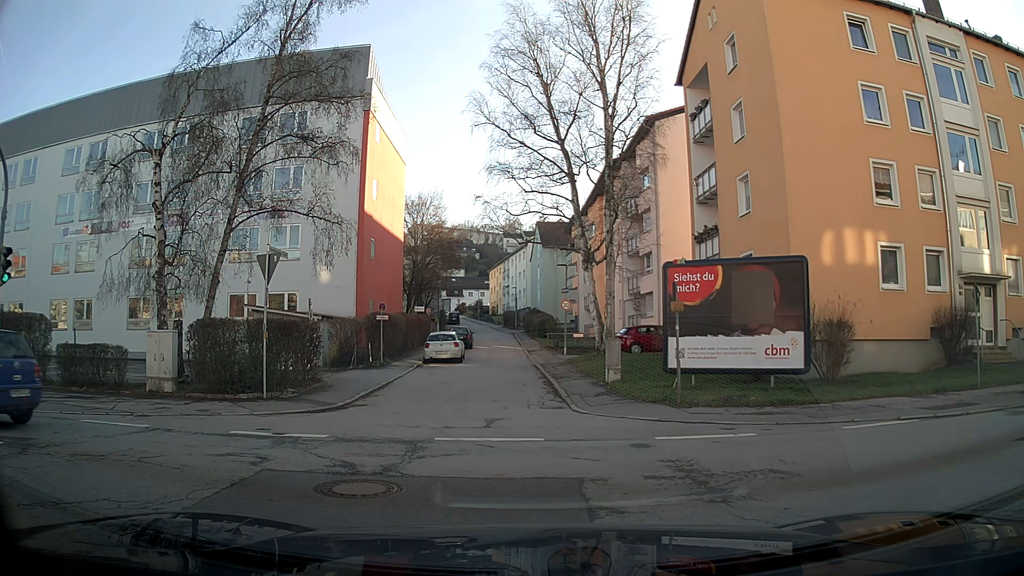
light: Day
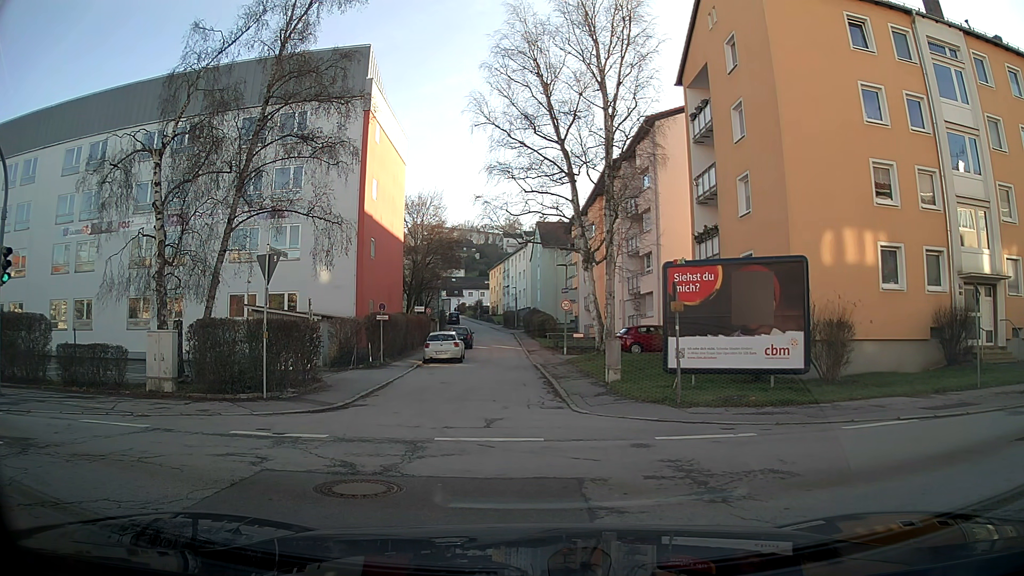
(0.0, 0.0) m; 0°
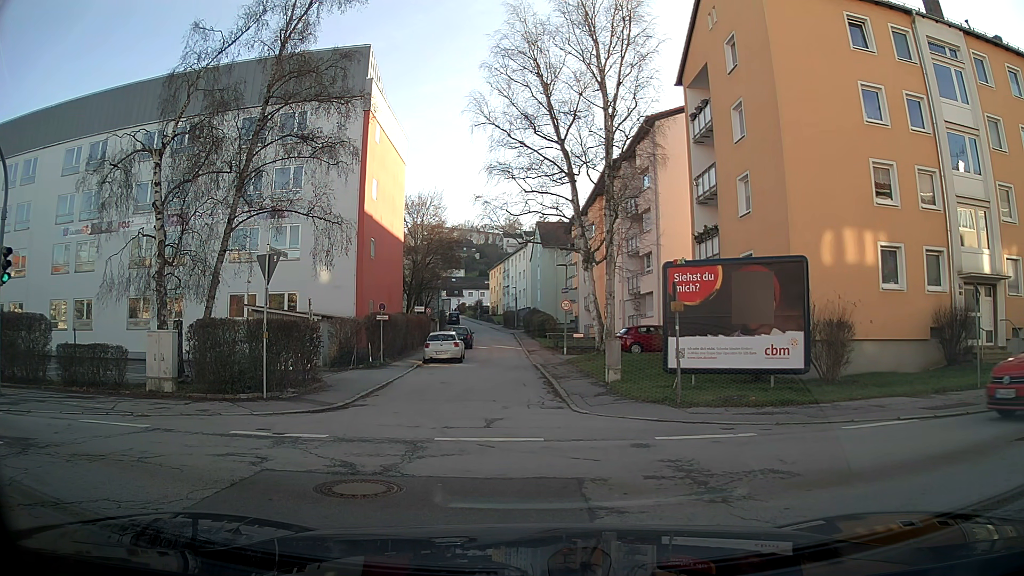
(0.0, 0.0) m; 0°
(-5, +7) (-15, +8) (-25, +8) (-35, +8) (-45, +8) (-55, +7) (-65, +8) (-75, +8) (-85, +8) (-95, +9) m
